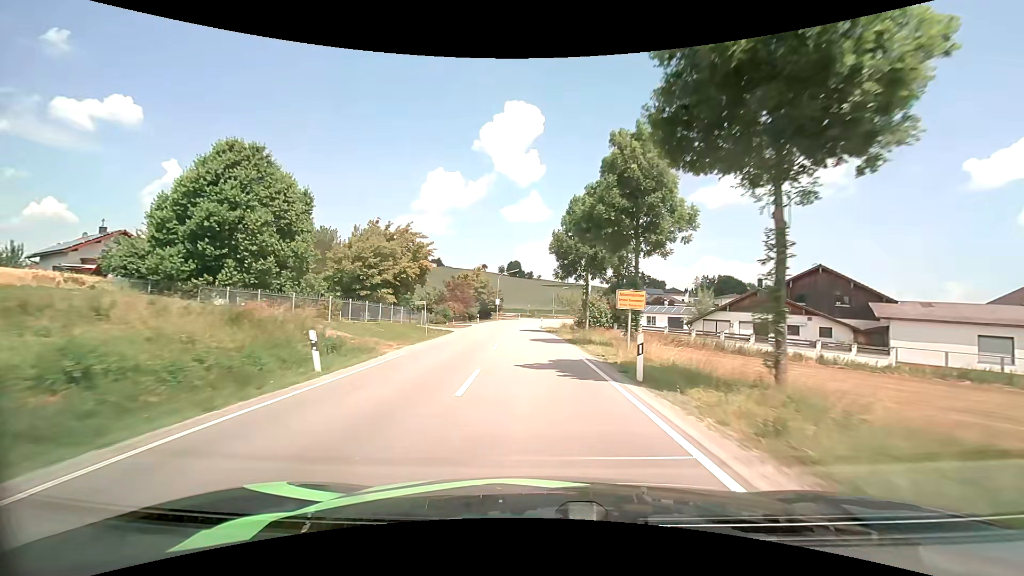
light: Day
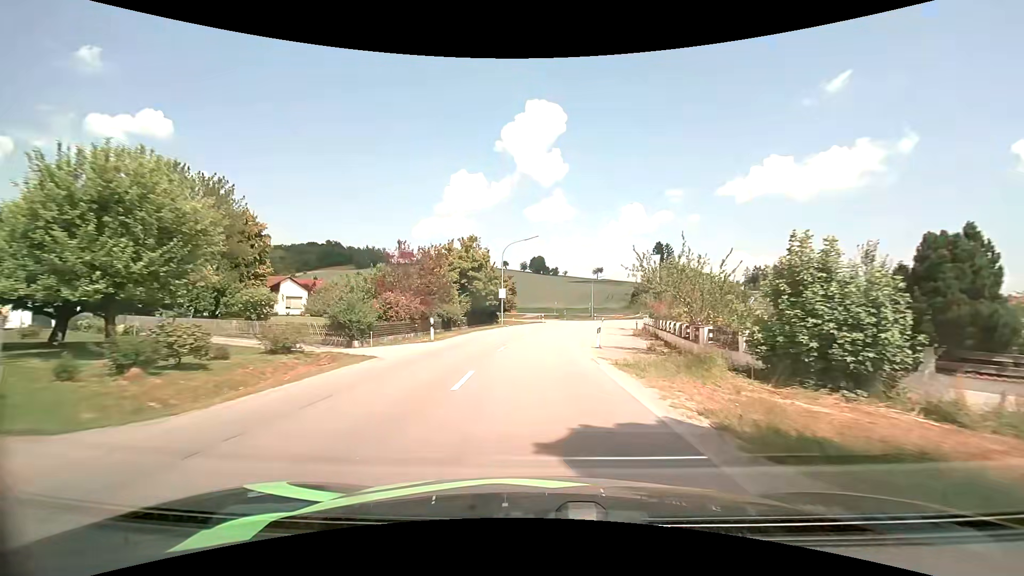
(-1.4, +36.3) m; -3°
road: secondary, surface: asphalt
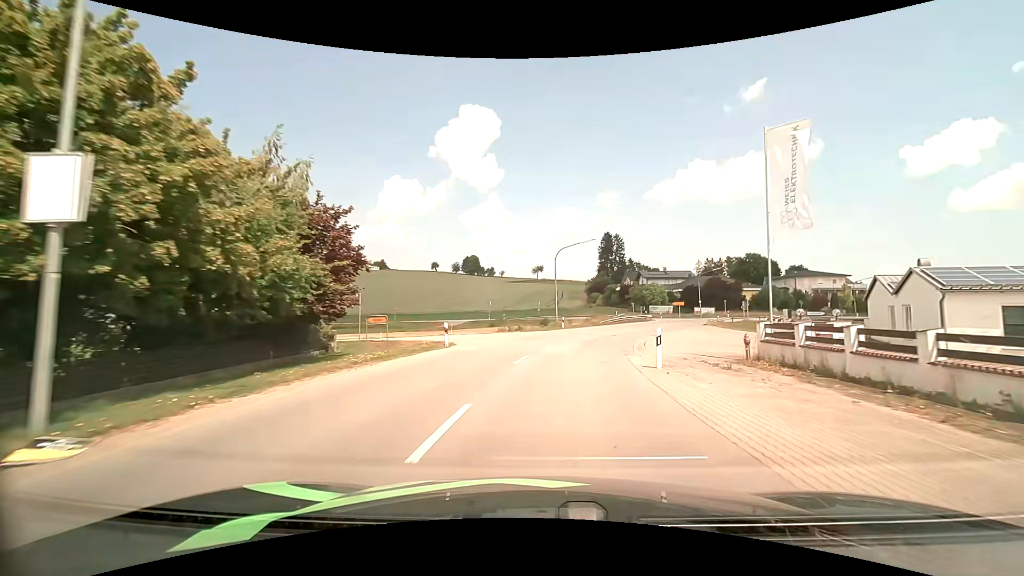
(+1.7, +40.0) m; +7°
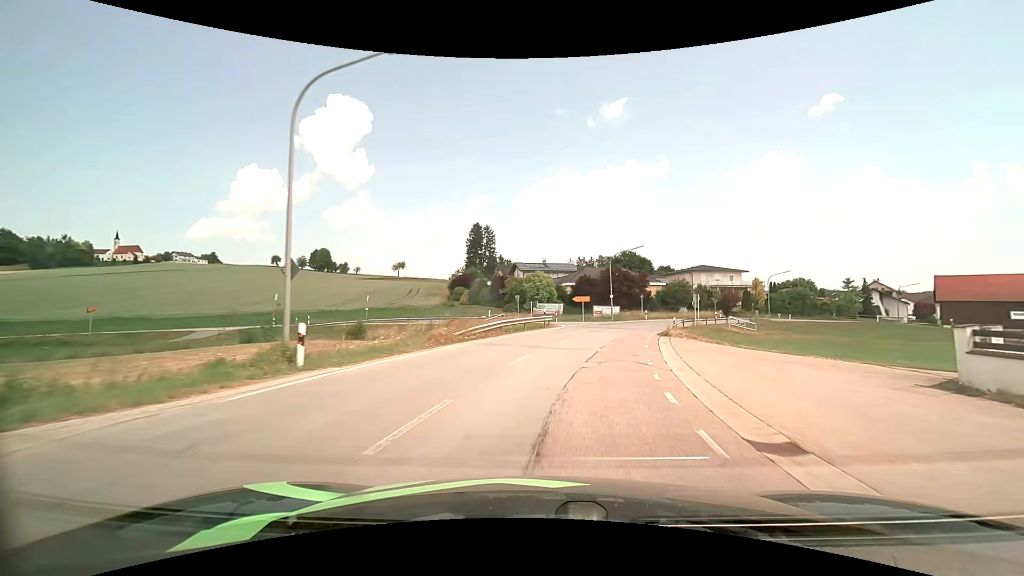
(+3.8, +31.4) m; +15°
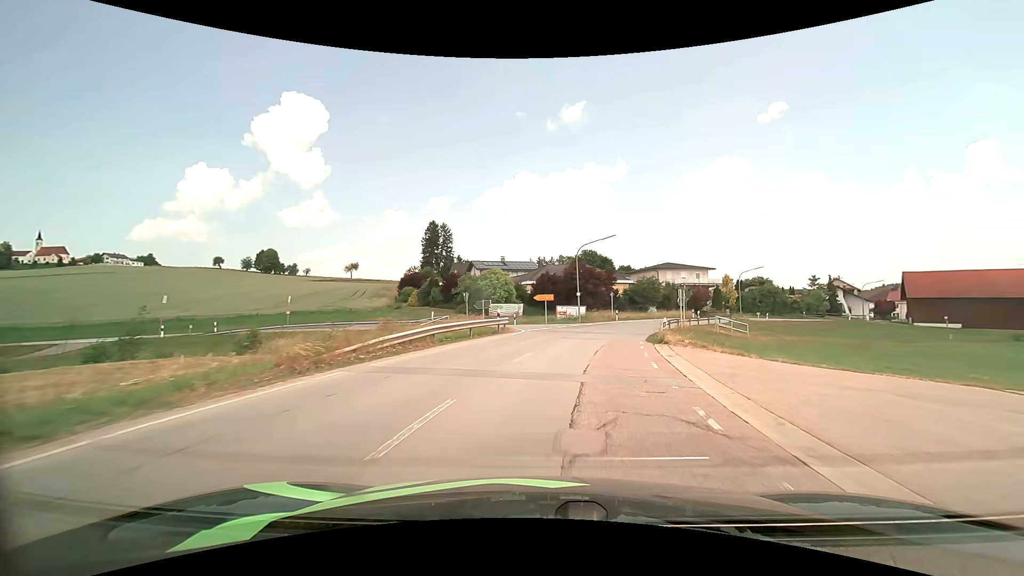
(+0.3, +7.9) m; +5°
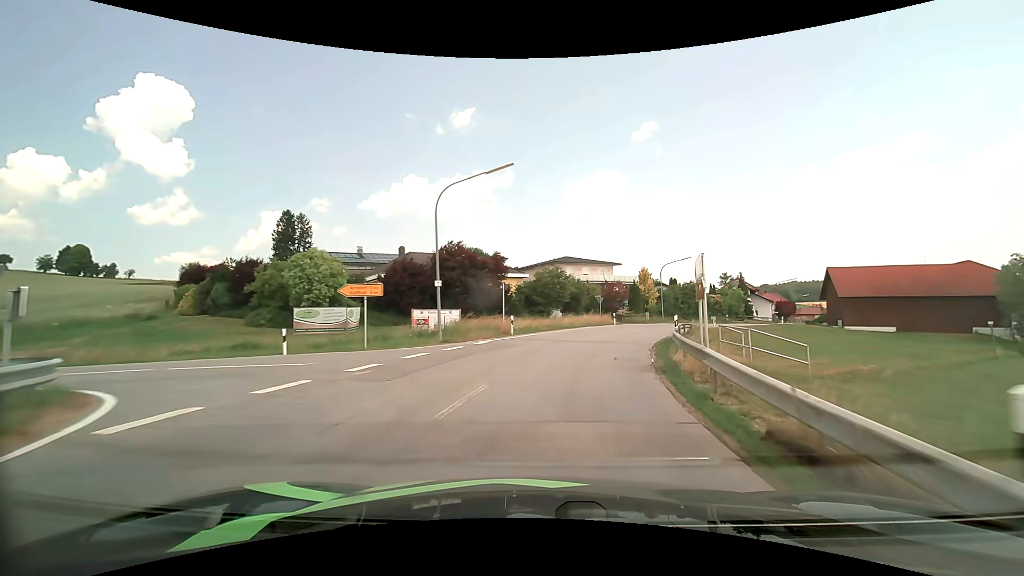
(+2.6, +23.0) m; +13°
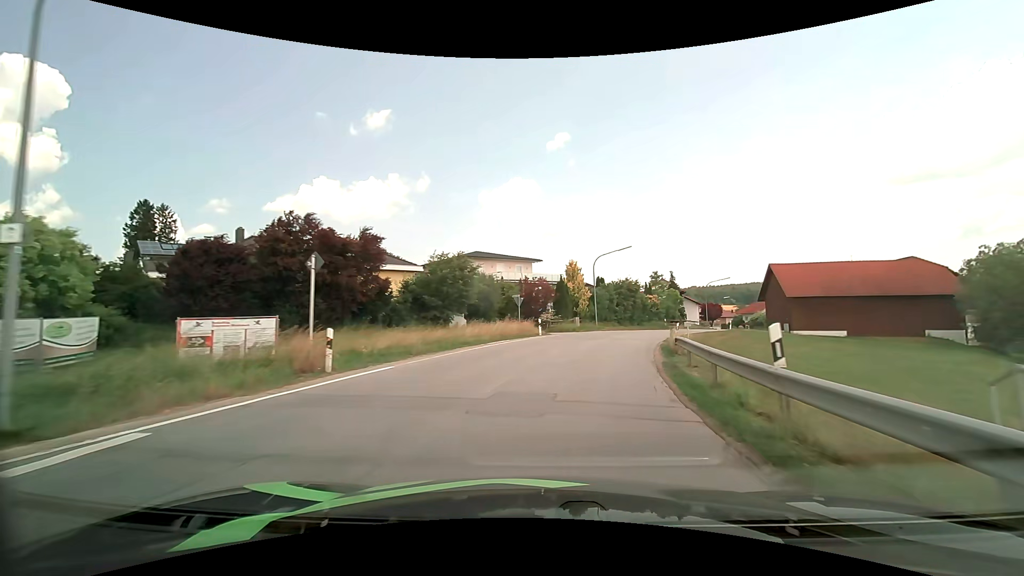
(+1.2, +14.8) m; +9°
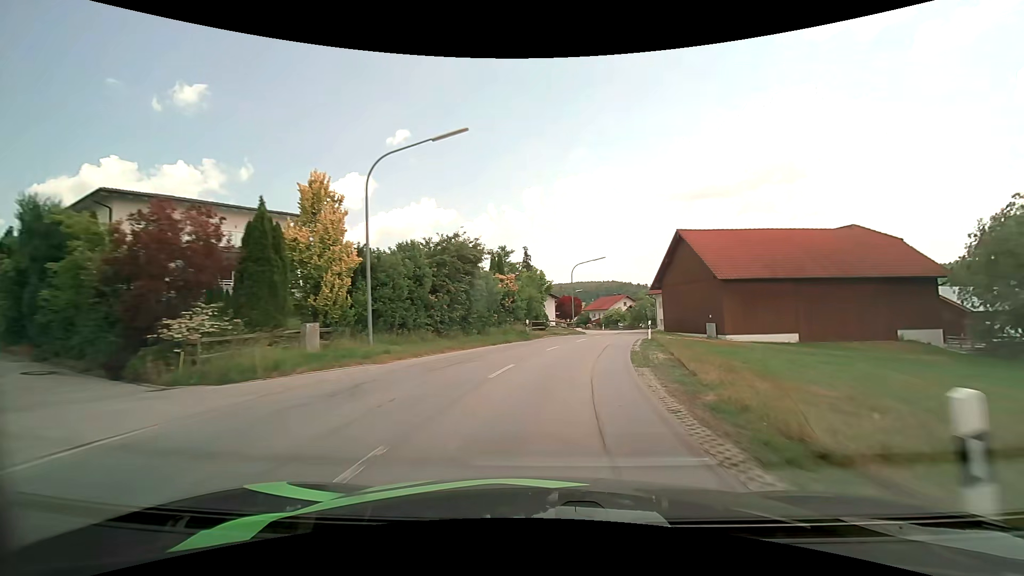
(+5.2, +29.9) m; +19°
(0, +10) (+2, +20) (+4, +30) (+6, +39) (+8, +49) (+10, +59) (+11, +69) (+11, +79) (+10, +89) (+10, +99) m
